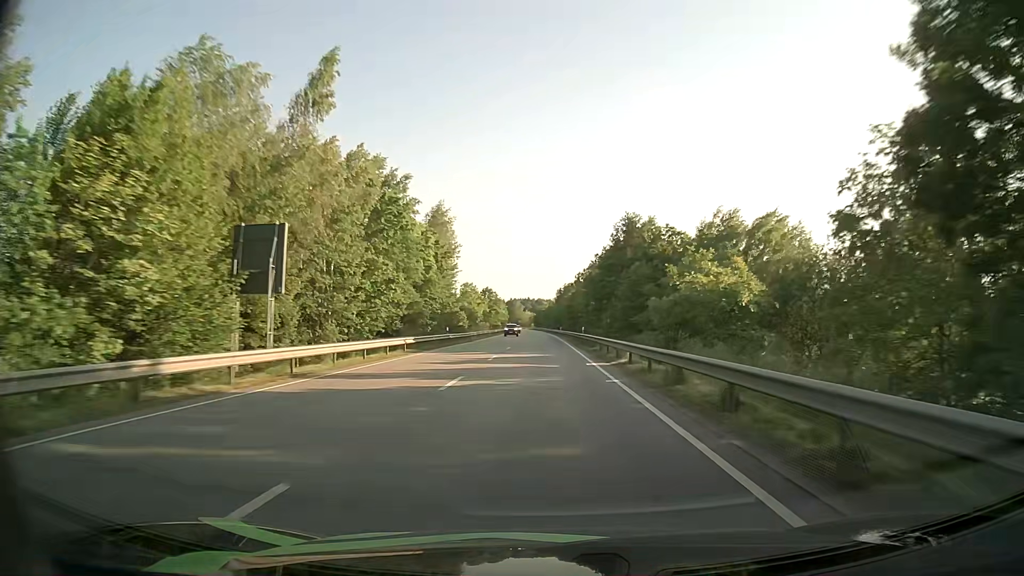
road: primary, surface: asphalt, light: Day
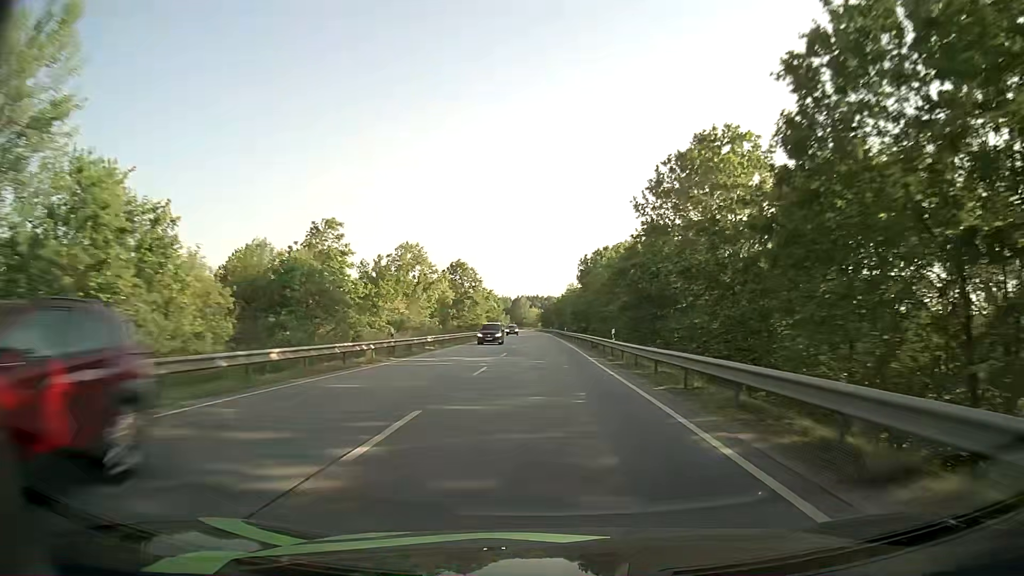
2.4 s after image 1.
(-0.6, +67.9) m; -1°
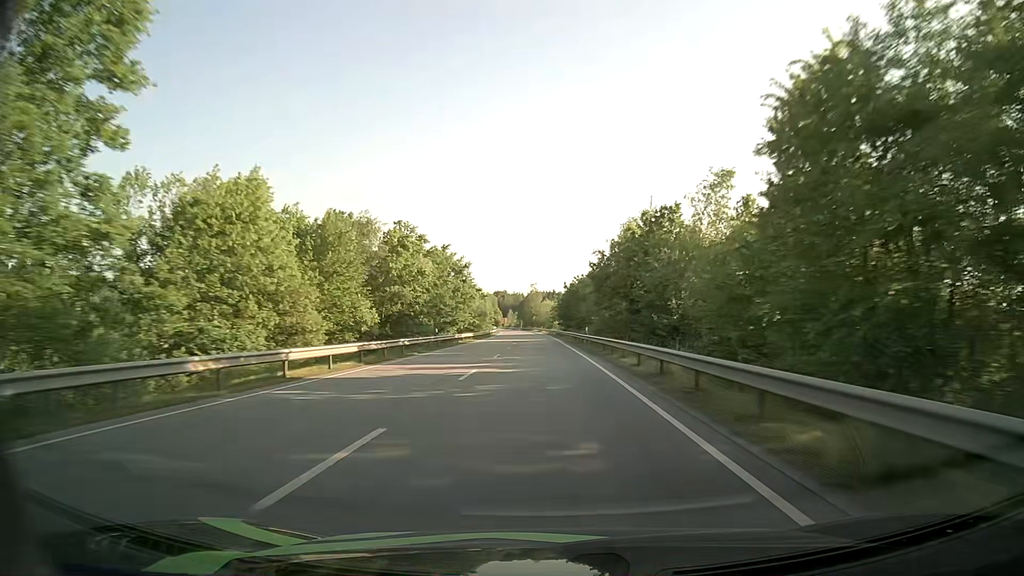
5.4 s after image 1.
(-0.5, +85.8) m; -1°
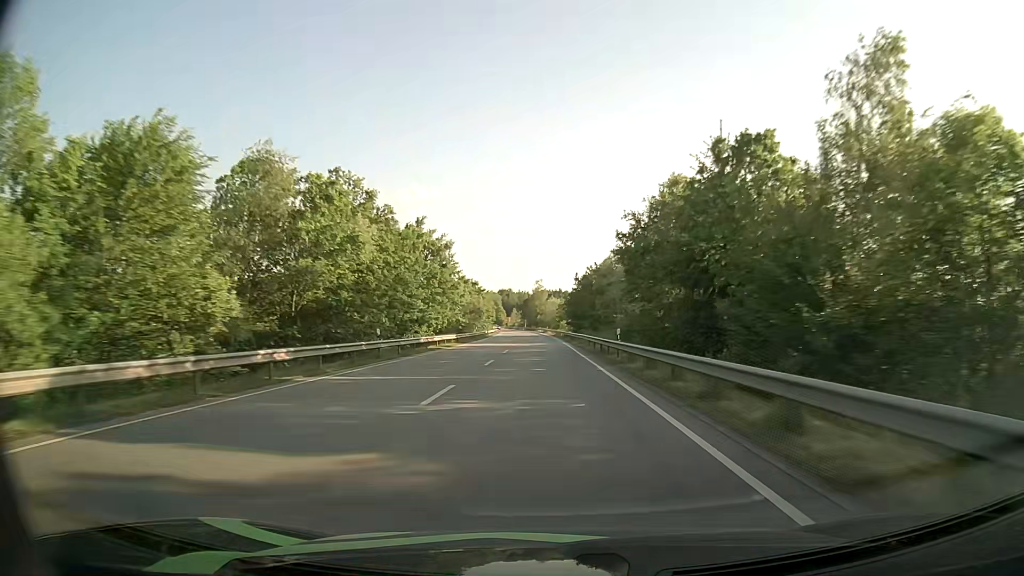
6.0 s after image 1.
(-0.1, +17.3) m; 0°
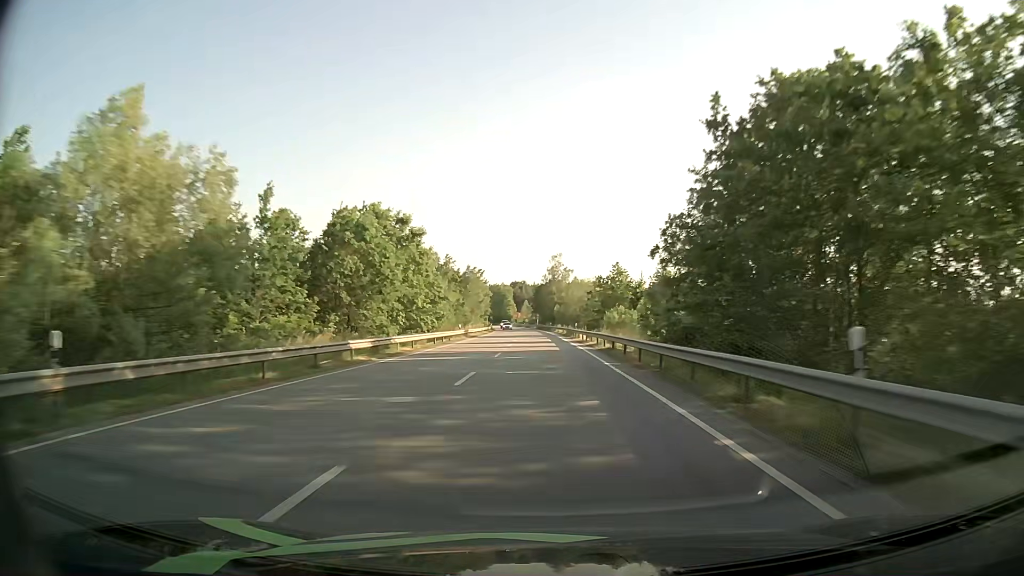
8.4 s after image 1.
(-1.0, +69.2) m; -2°
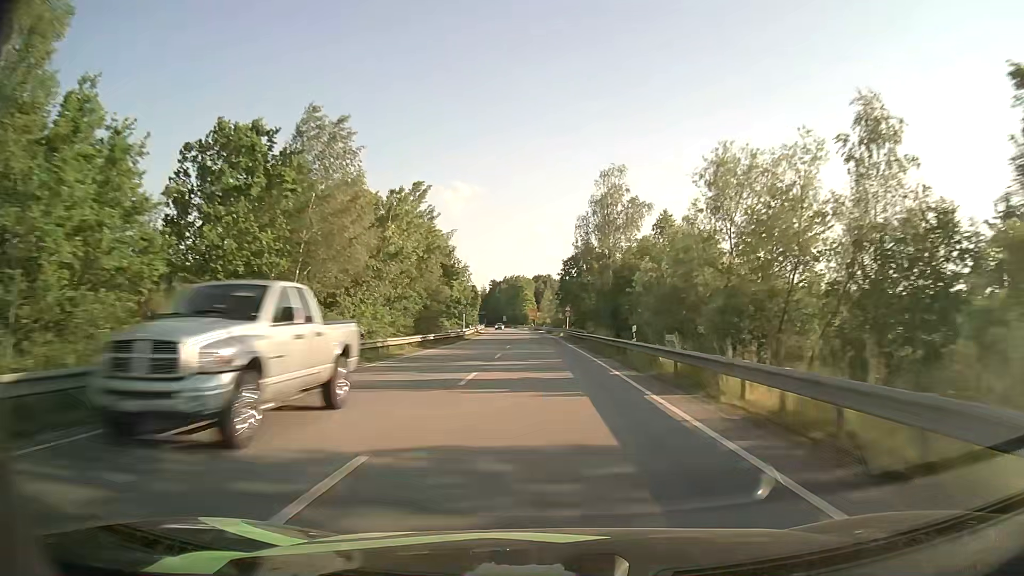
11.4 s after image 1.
(-1.7, +83.0) m; -2°
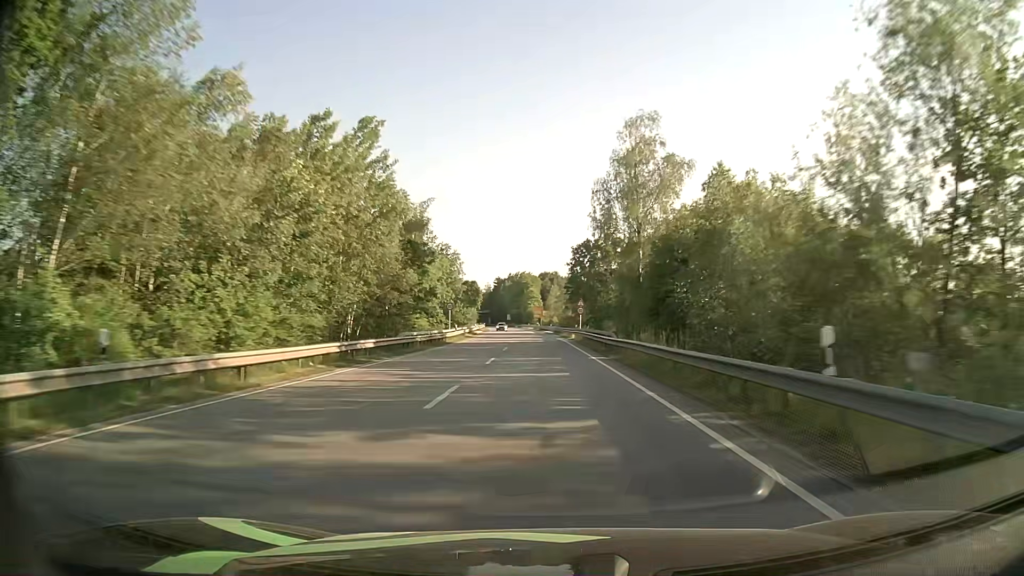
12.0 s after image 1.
(-0.1, +16.2) m; -1°
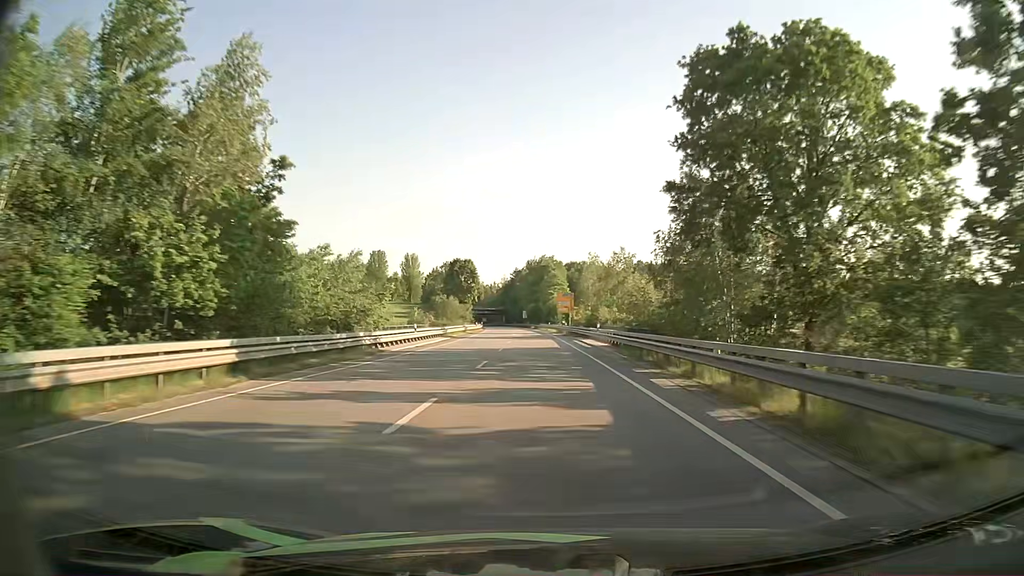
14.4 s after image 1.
(-1.1, +62.2) m; -2°
(0, +10) (0, +20) (0, +30) (-1, +40) (-1, +50) (-1, +60) (-2, +70) (-2, +80) (-3, +90) (-4, +100) m
